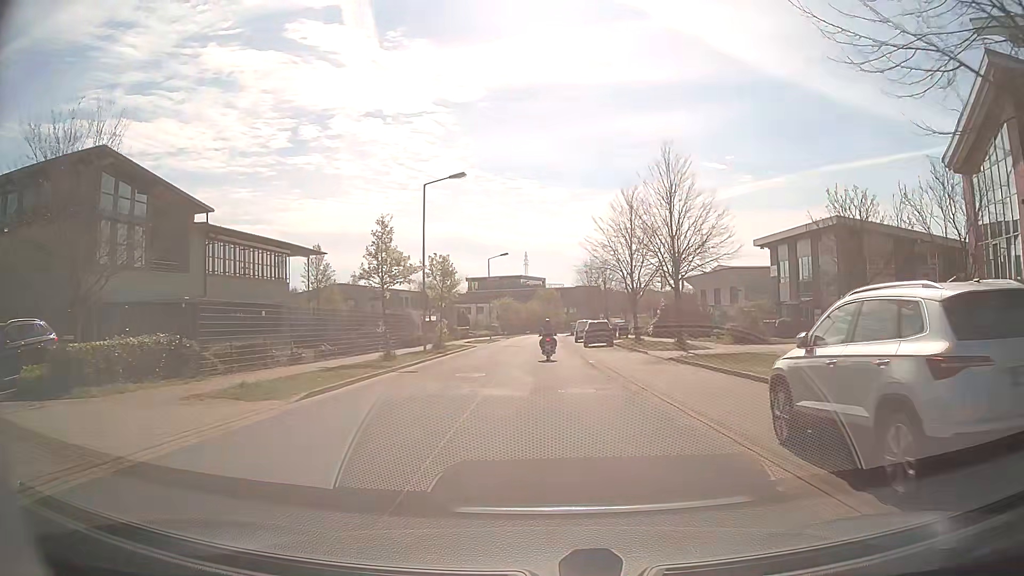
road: residential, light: Day
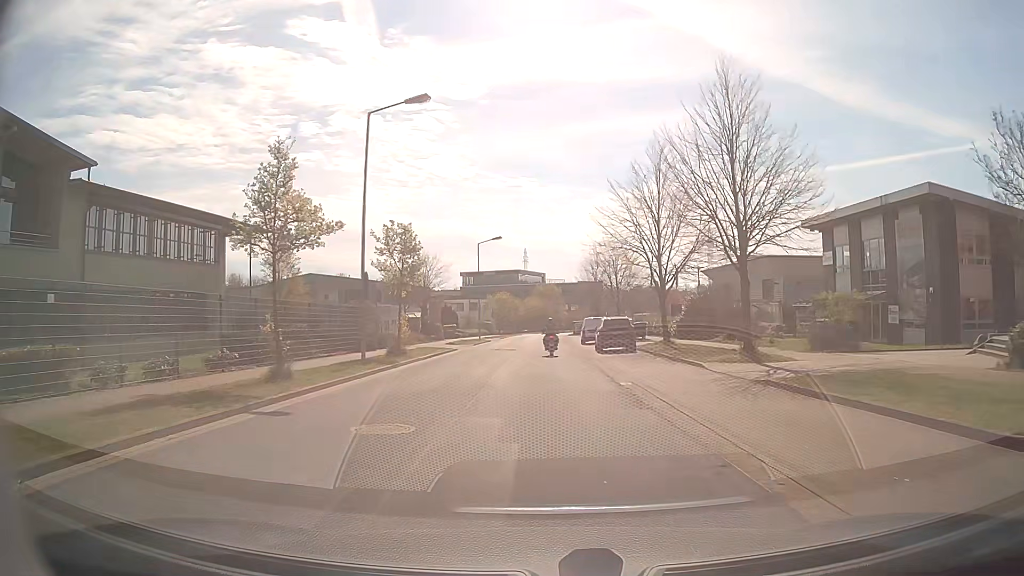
(0.0, +10.7) m; 0°
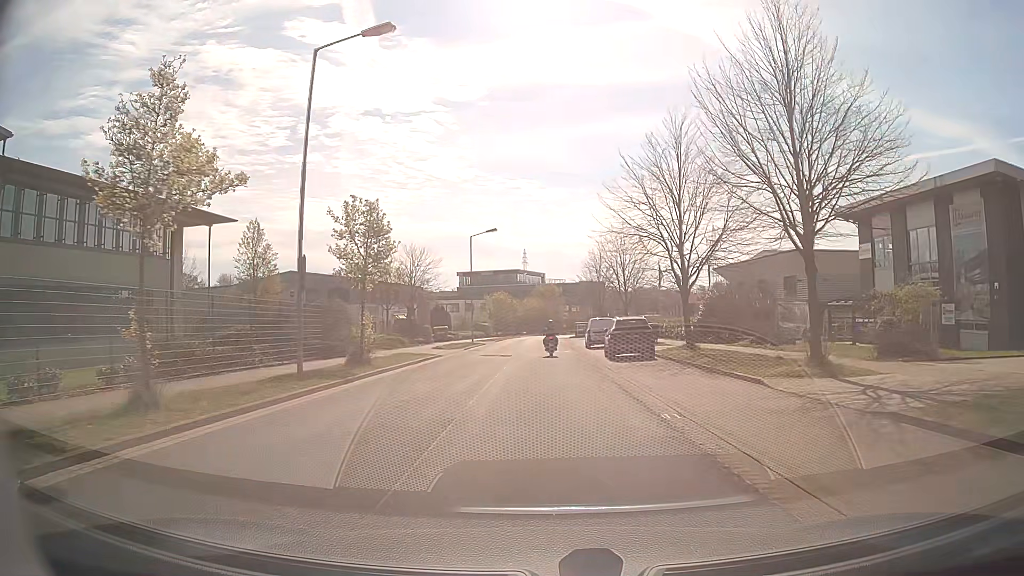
(0.0, +5.5) m; 0°
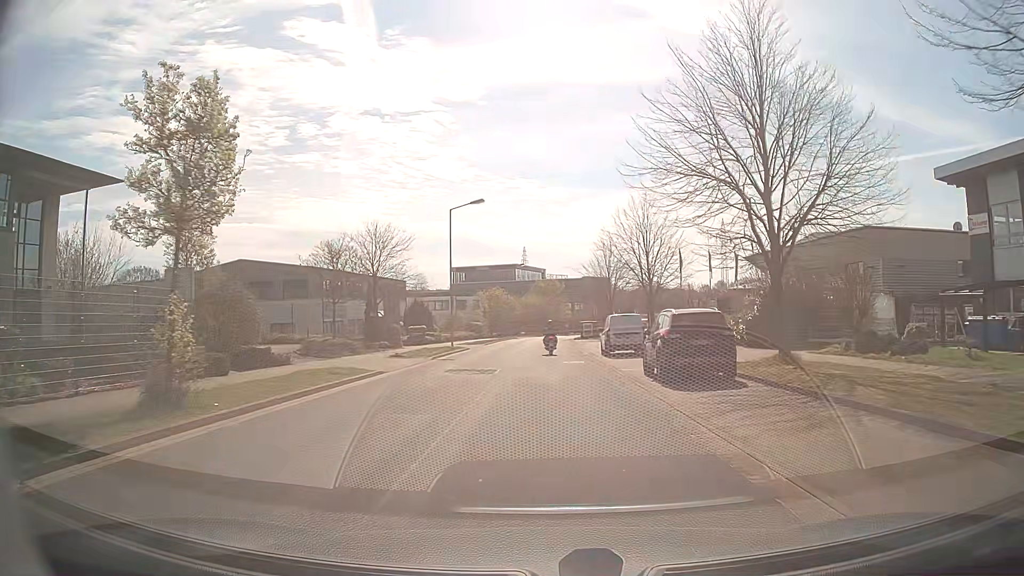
(+0.1, +11.5) m; 0°
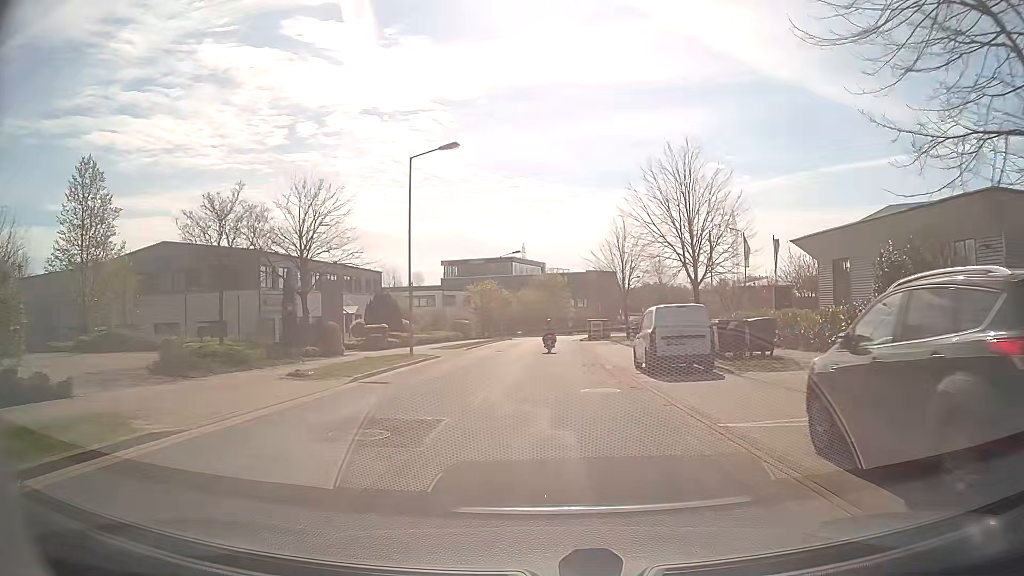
(0.0, +11.9) m; 0°
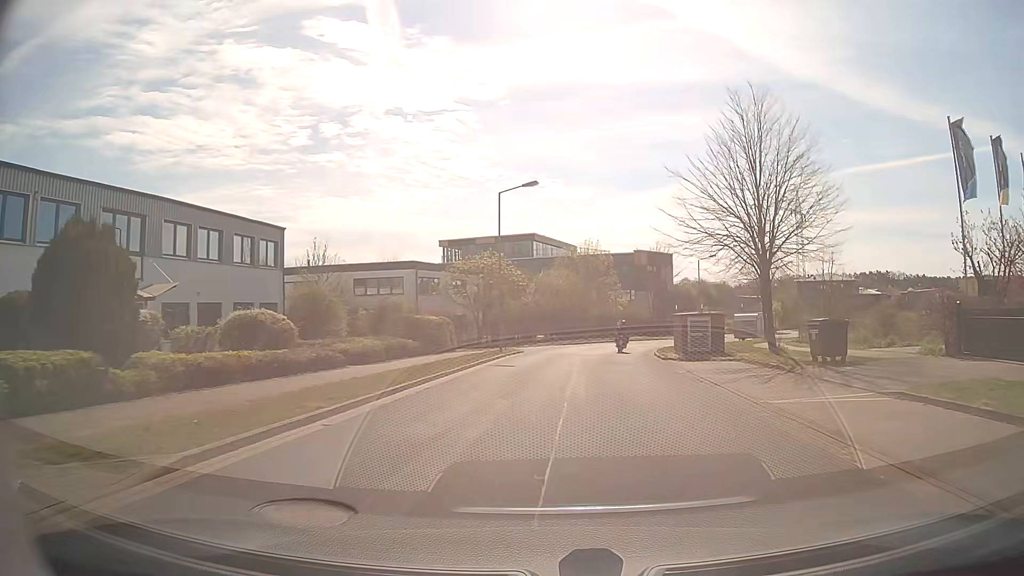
(-0.4, +31.3) m; -2°
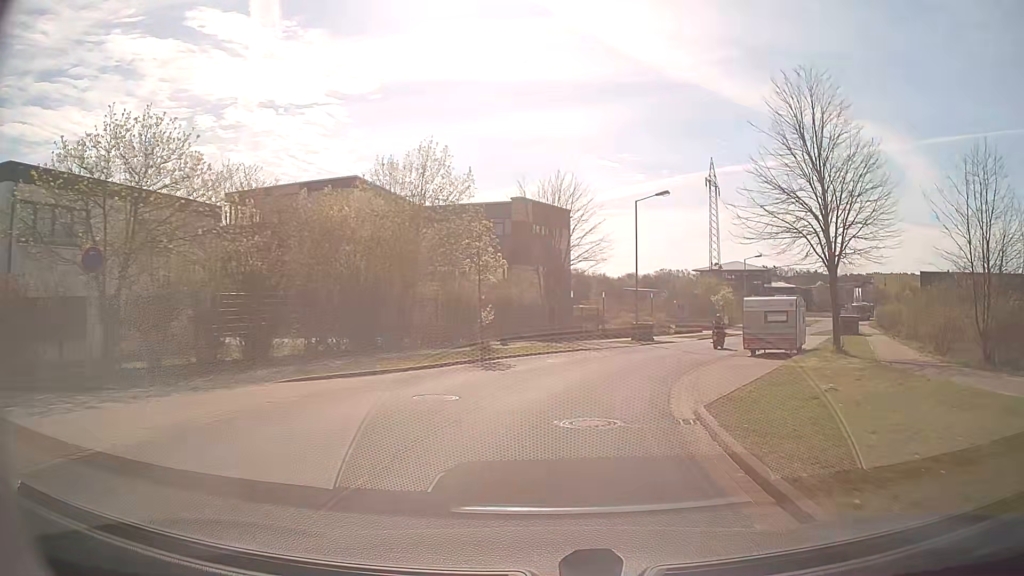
(+3.3, +32.3) m; +11°
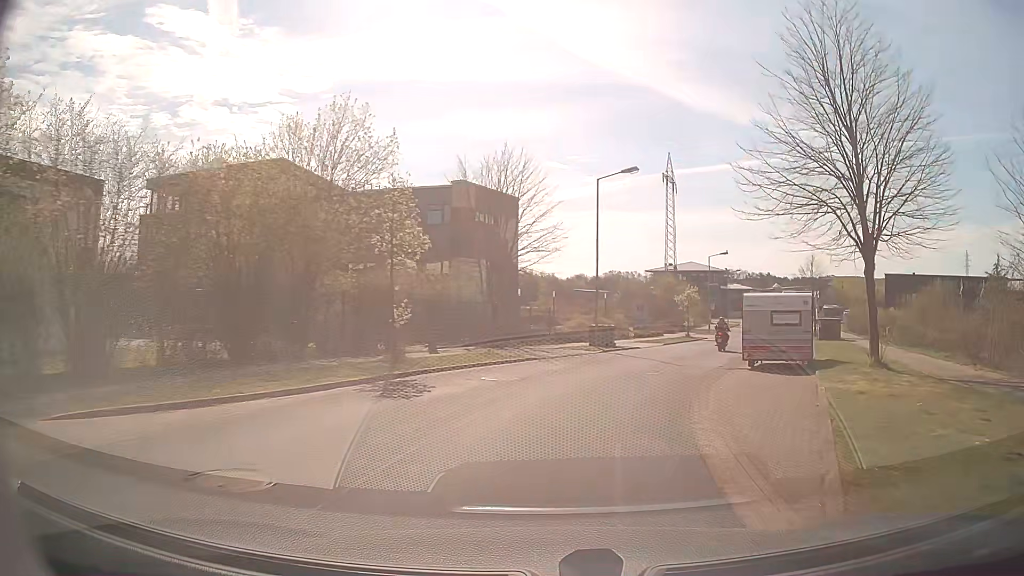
(+0.3, +6.3) m; +5°
(+1, +10) (+3, +20) (+7, +29) (+11, +38) (+15, +47) (+19, +56) (+23, +65) (+28, +74) (+32, +83) (+36, +93) m
